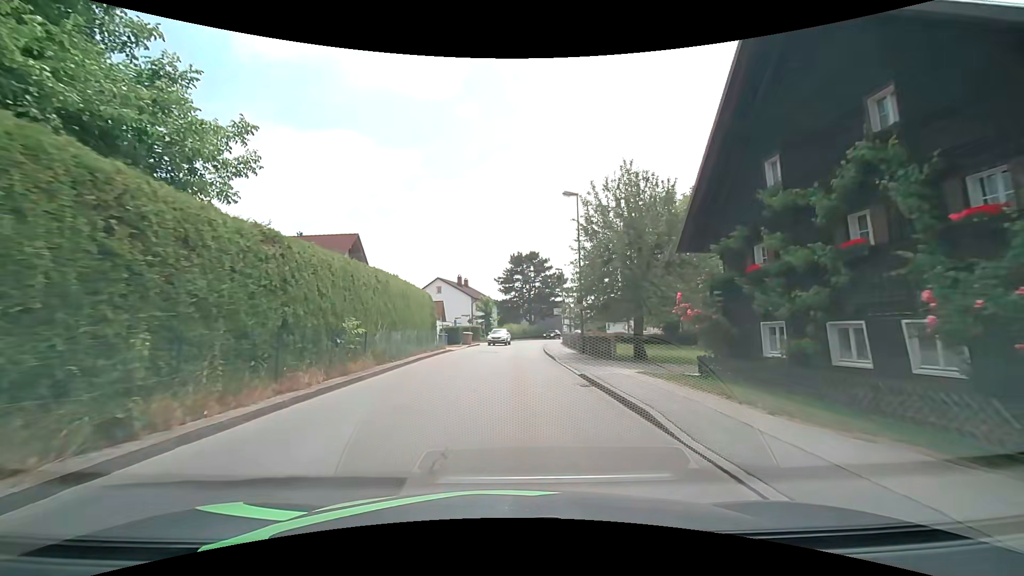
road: unclassified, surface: asphalt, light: Day
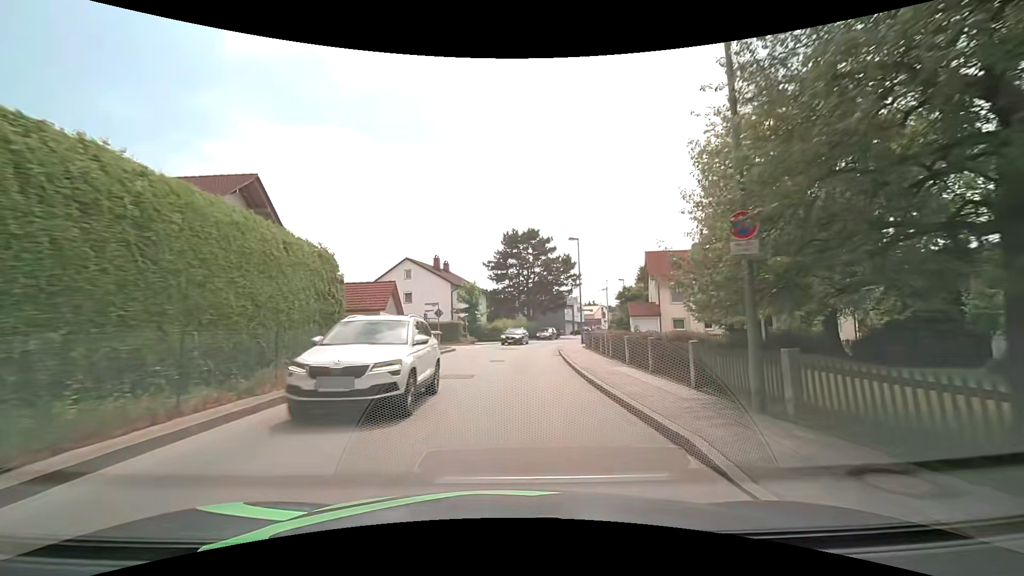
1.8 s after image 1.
(+0.1, +17.7) m; +1°
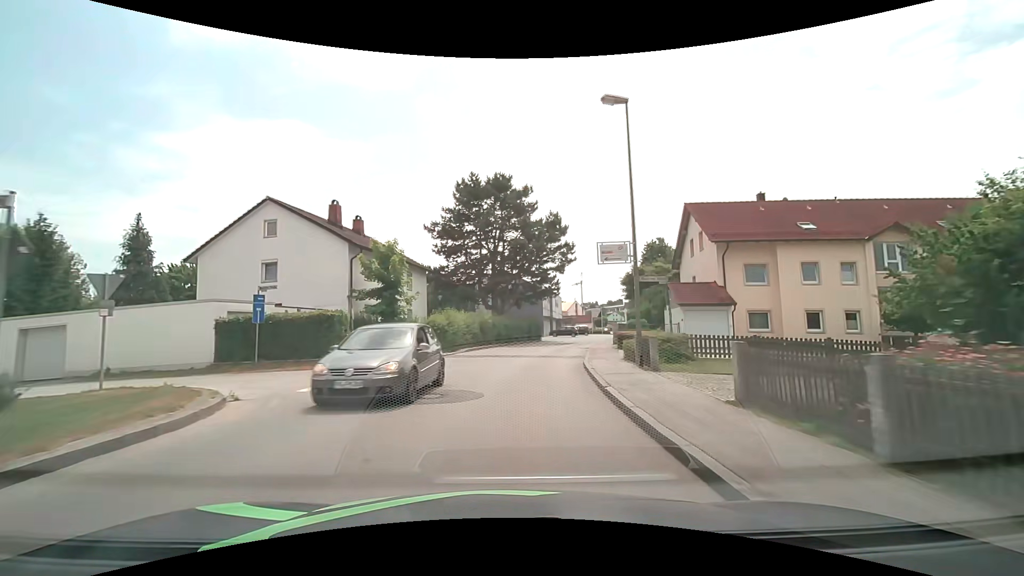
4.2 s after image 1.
(+0.9, +23.9) m; +4°
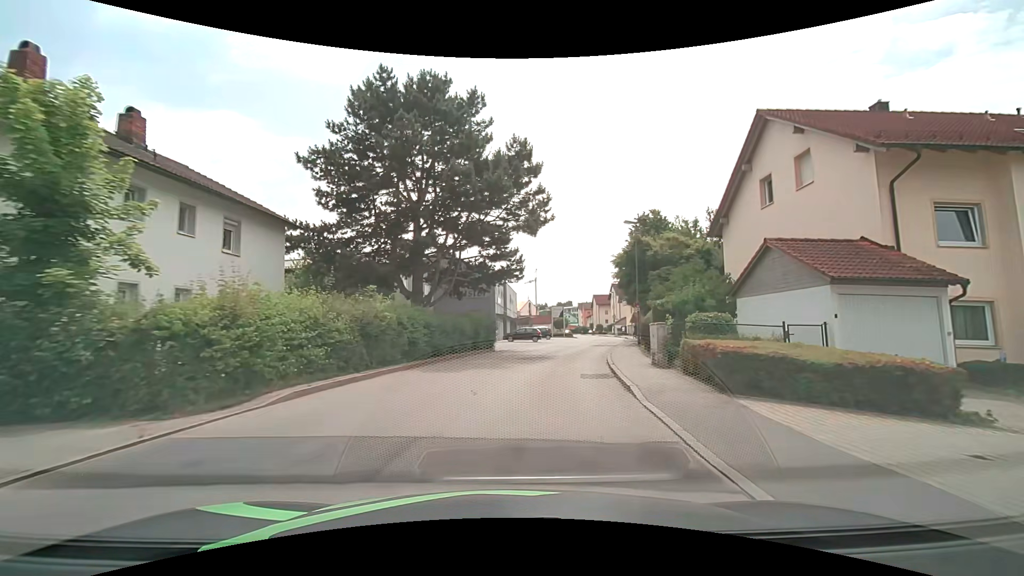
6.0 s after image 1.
(+0.8, +17.5) m; +6°
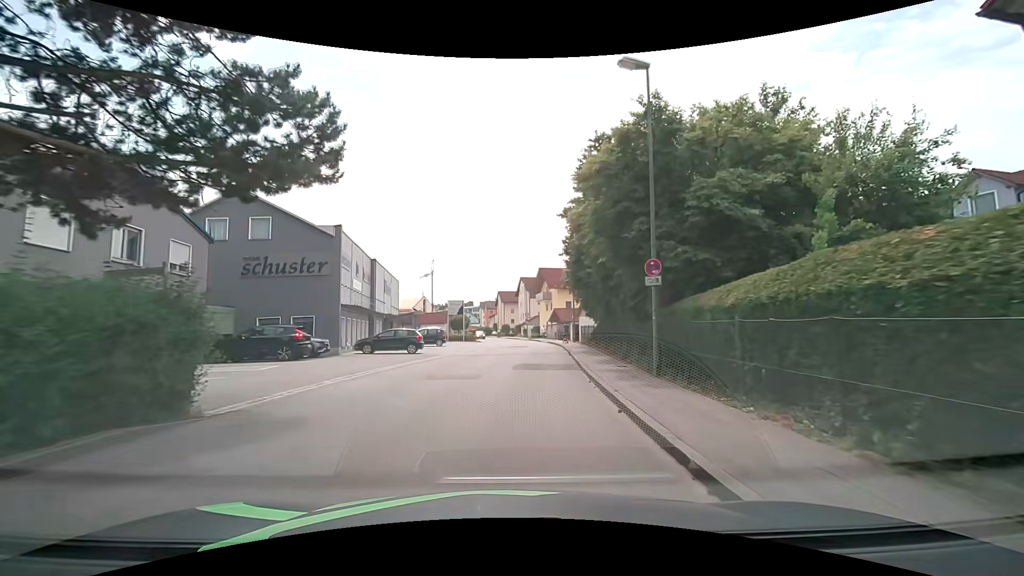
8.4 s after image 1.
(+2.2, +20.8) m; +11°
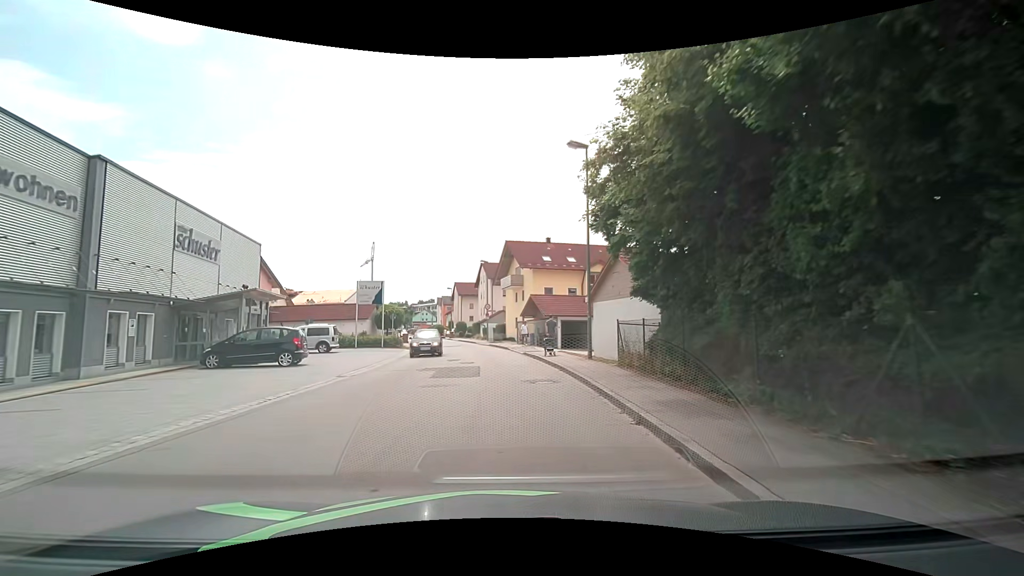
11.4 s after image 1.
(+1.6, +23.8) m; +6°
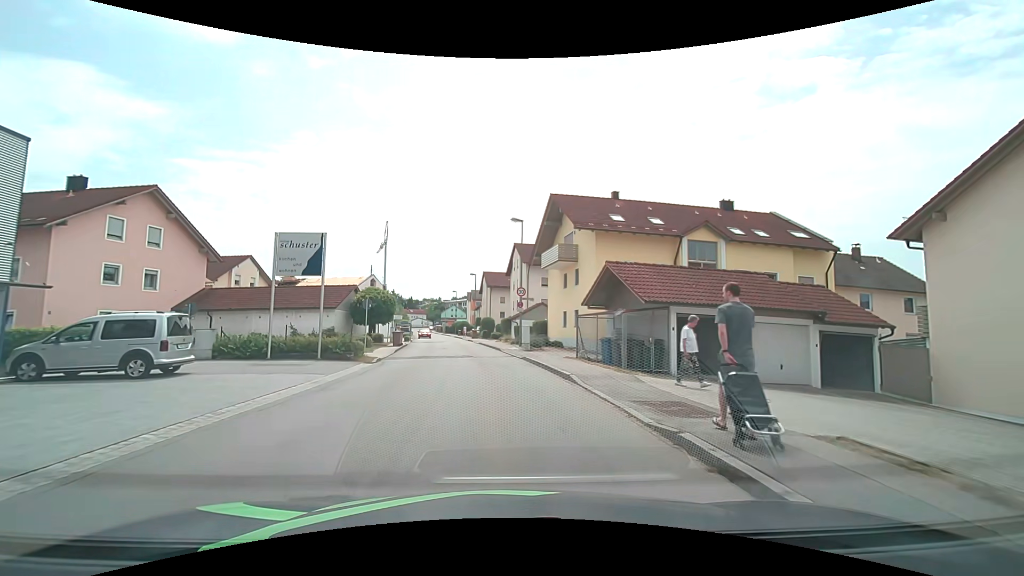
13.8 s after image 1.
(-0.7, +19.0) m; -4°
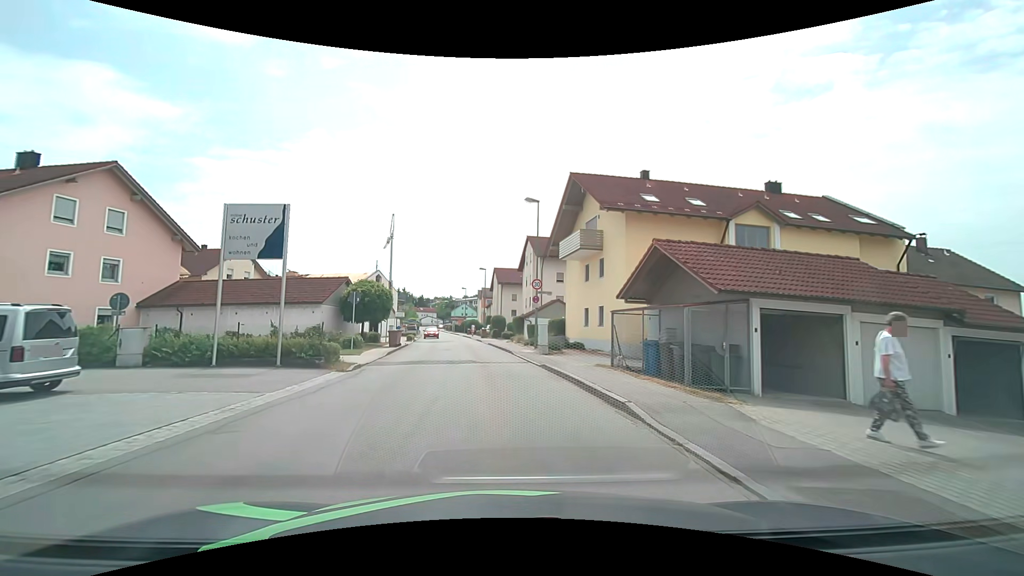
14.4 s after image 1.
(0.0, +4.7) m; -1°
(0, +10) (-1, +20) (-2, +30) (-3, +40) (-5, +50) (-6, +60) (-8, +69) (-9, +79) (-11, +89) (-12, +99) m
